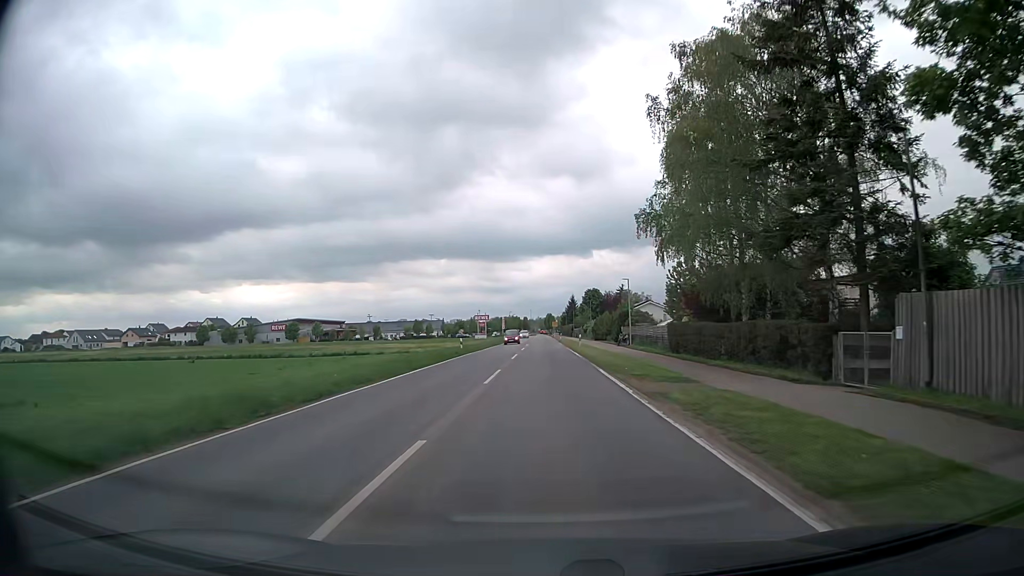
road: tertiary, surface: asphalt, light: Day
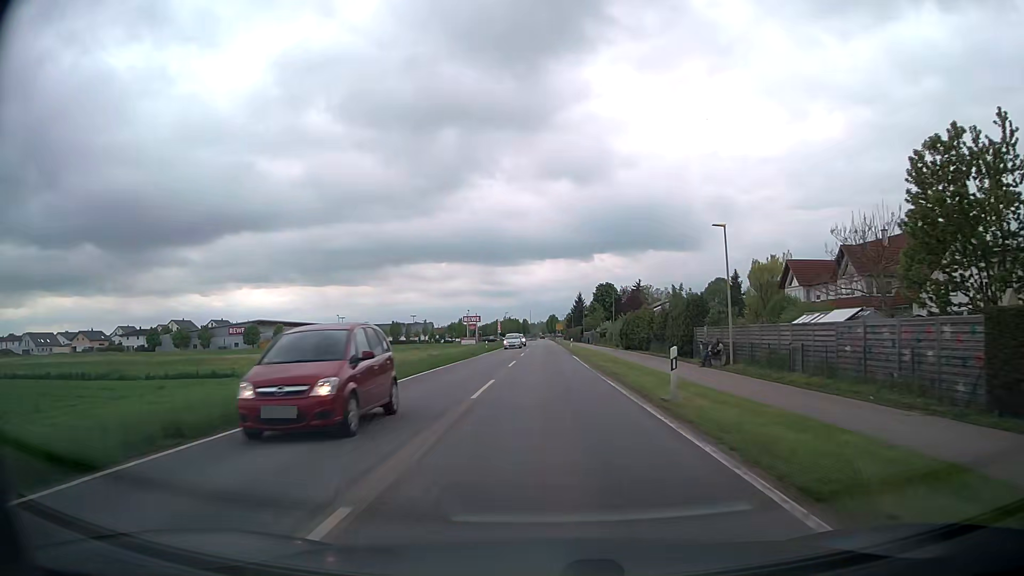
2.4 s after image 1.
(-0.1, +33.4) m; 0°
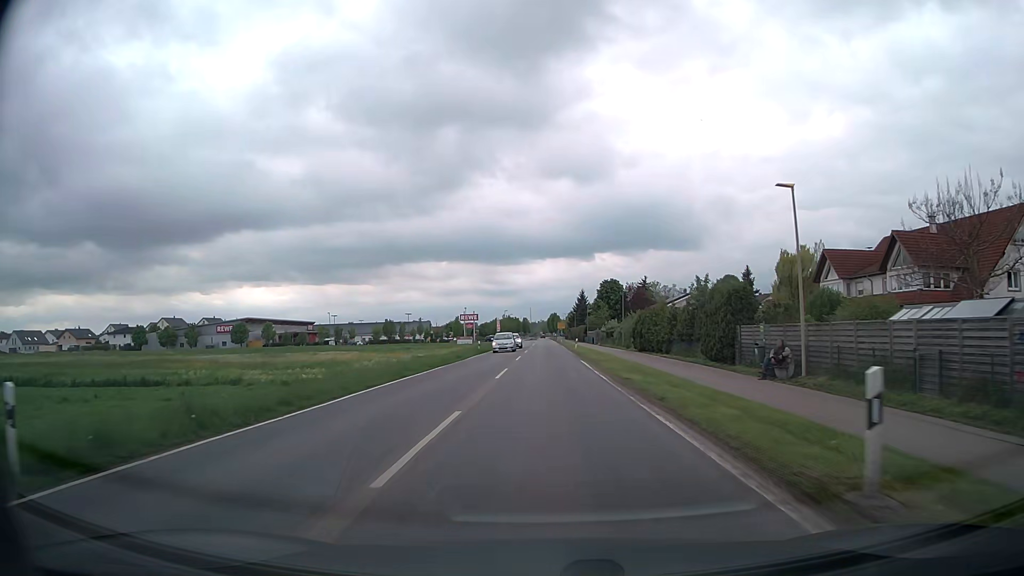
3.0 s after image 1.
(0.0, +8.4) m; 0°
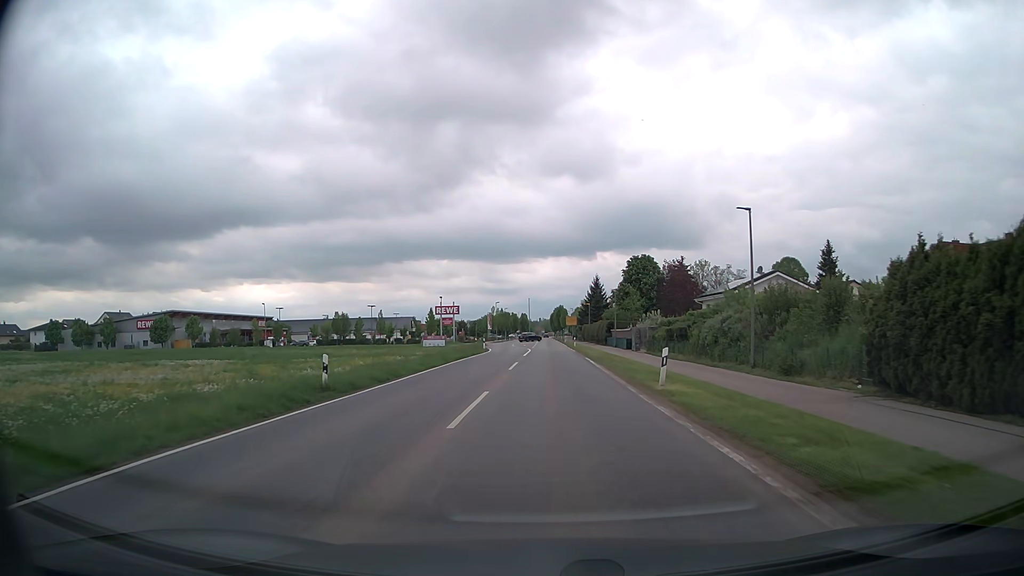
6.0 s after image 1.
(-0.3, +41.5) m; 0°
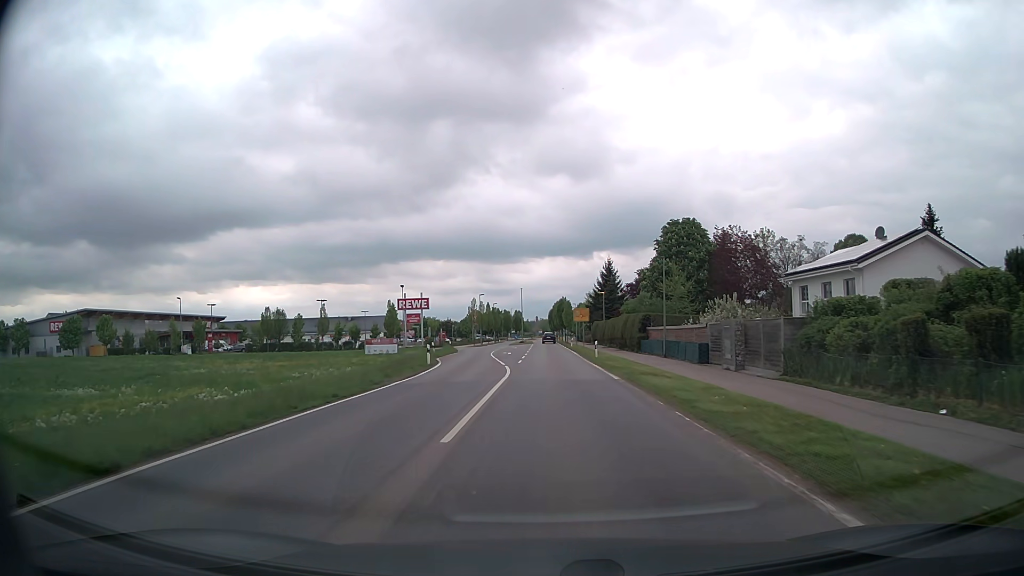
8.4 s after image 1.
(0.0, +31.0) m; 0°
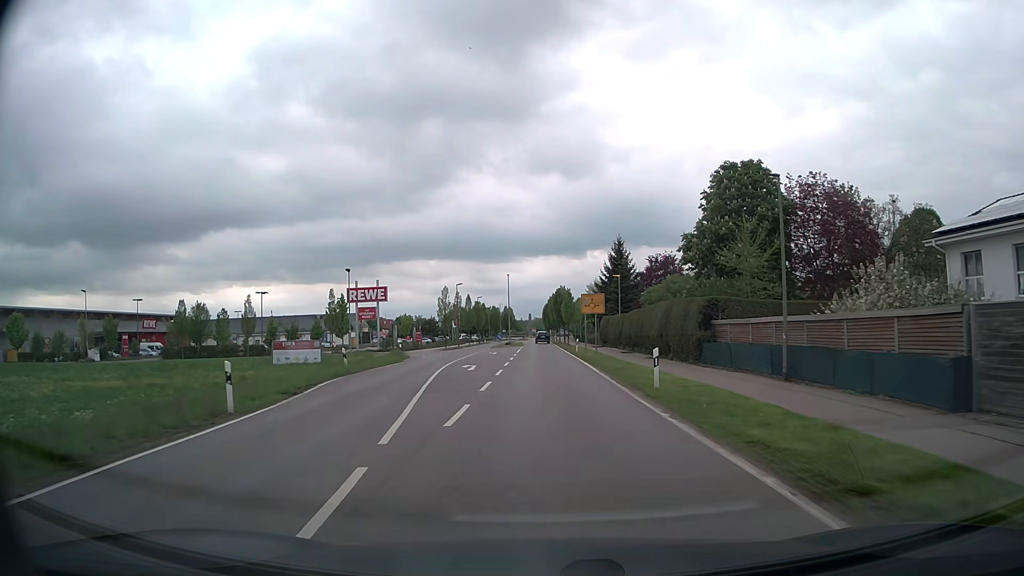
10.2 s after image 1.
(+0.1, +22.6) m; +1°
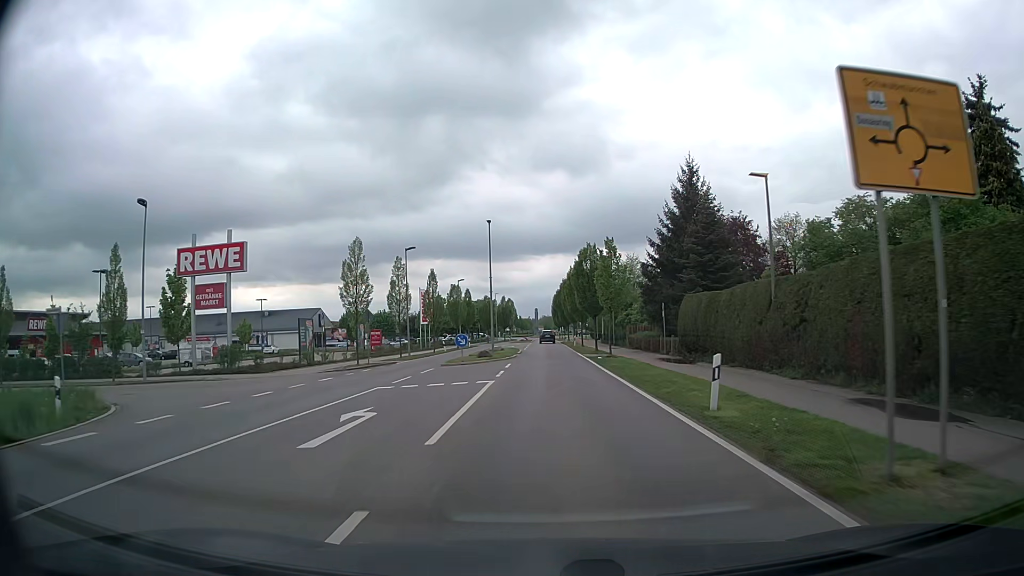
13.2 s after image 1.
(-0.4, +38.0) m; -1°
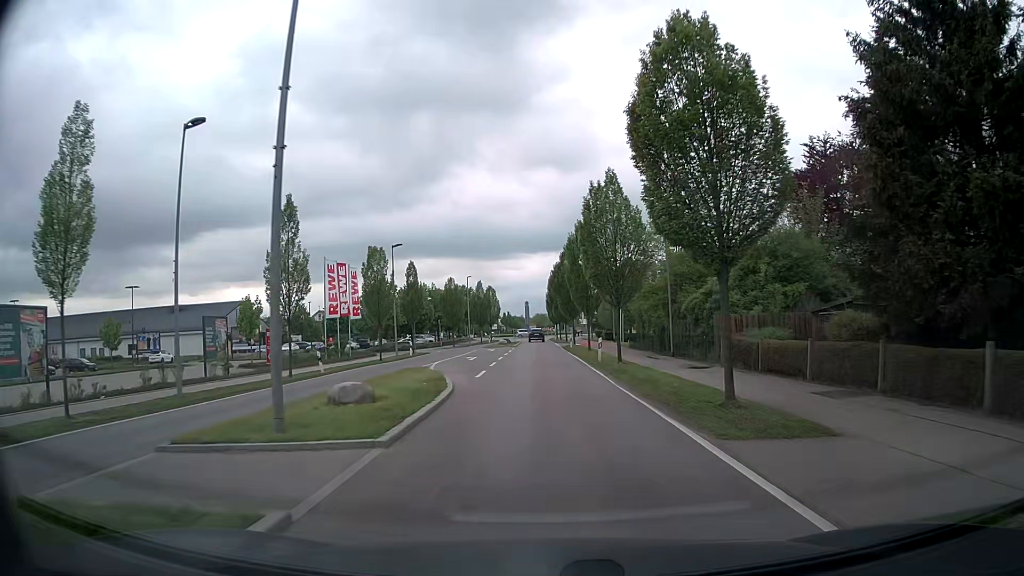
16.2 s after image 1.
(+0.1, +33.0) m; +1°
